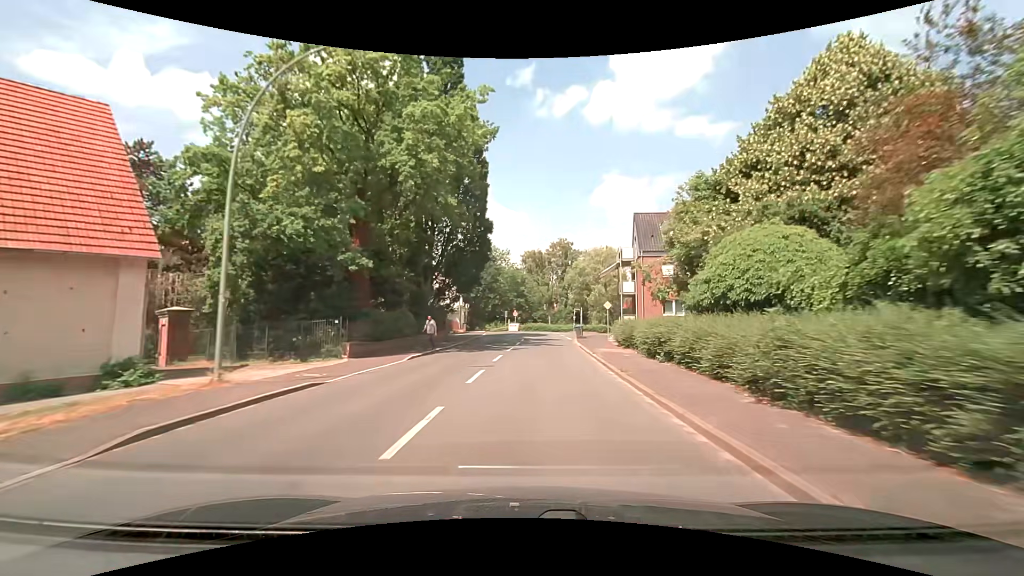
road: secondary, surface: asphalt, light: Day
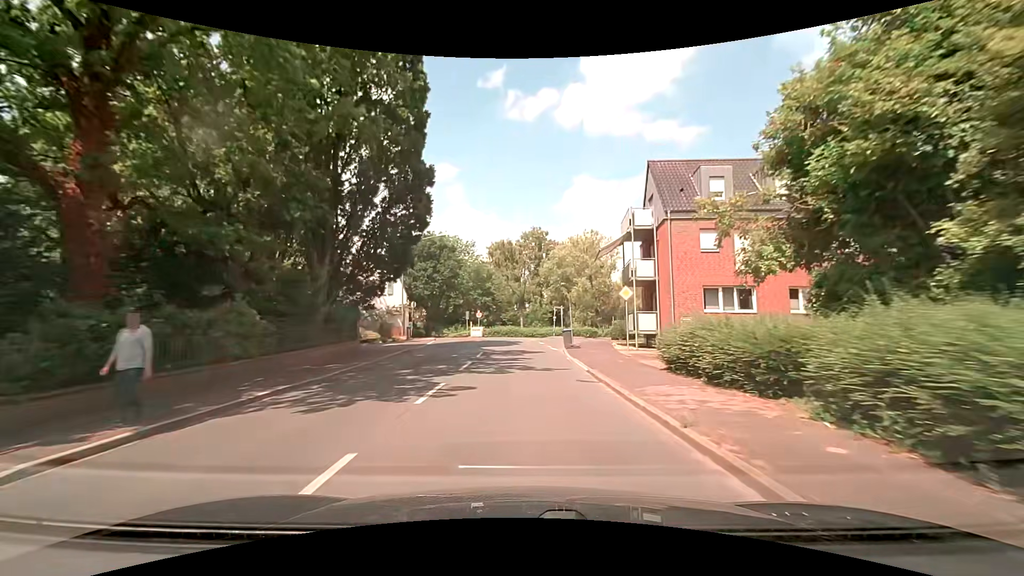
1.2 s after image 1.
(+0.7, +15.2) m; +4°
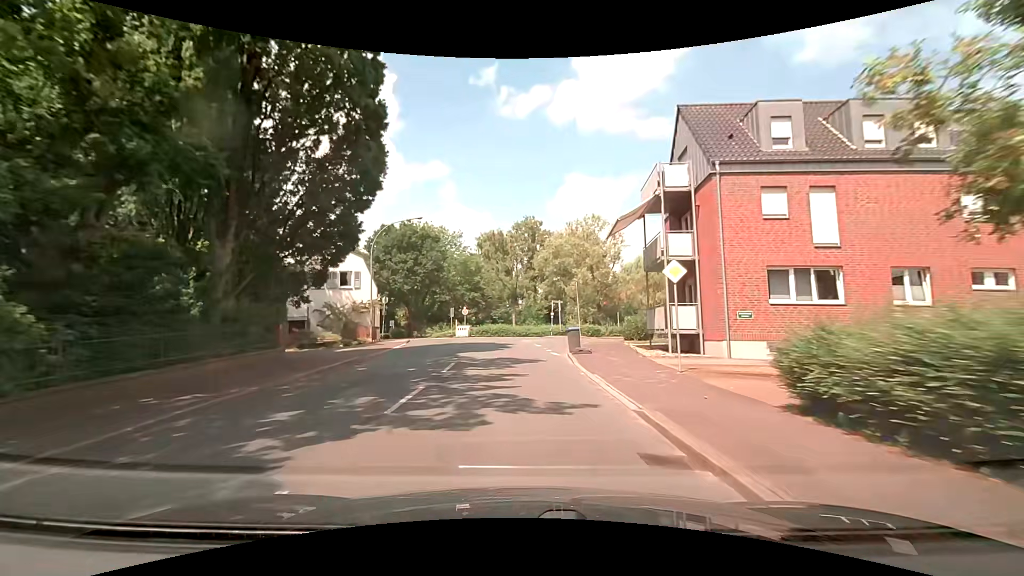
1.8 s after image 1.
(0.0, +7.4) m; +1°
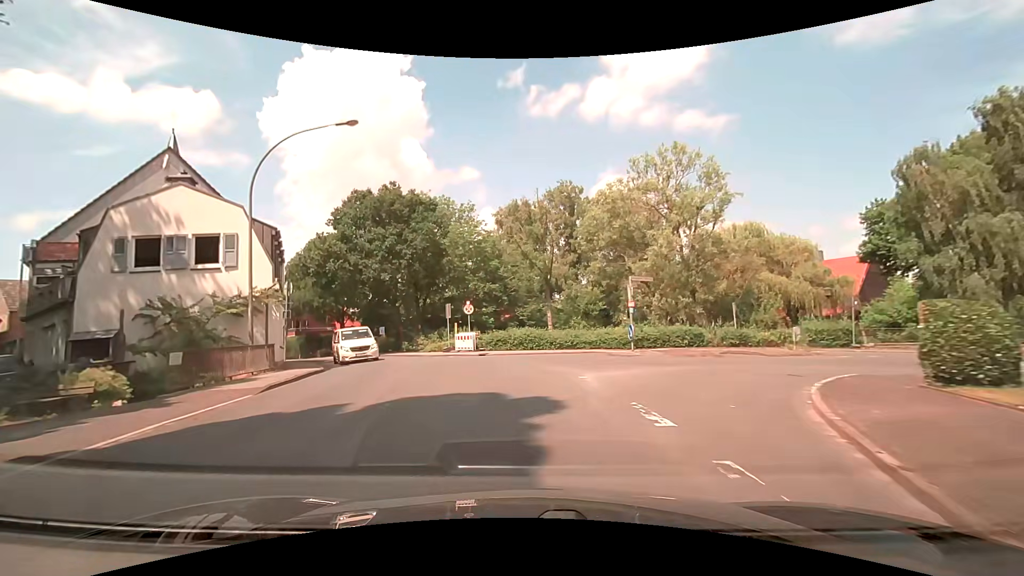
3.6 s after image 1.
(-0.3, +21.2) m; -3°
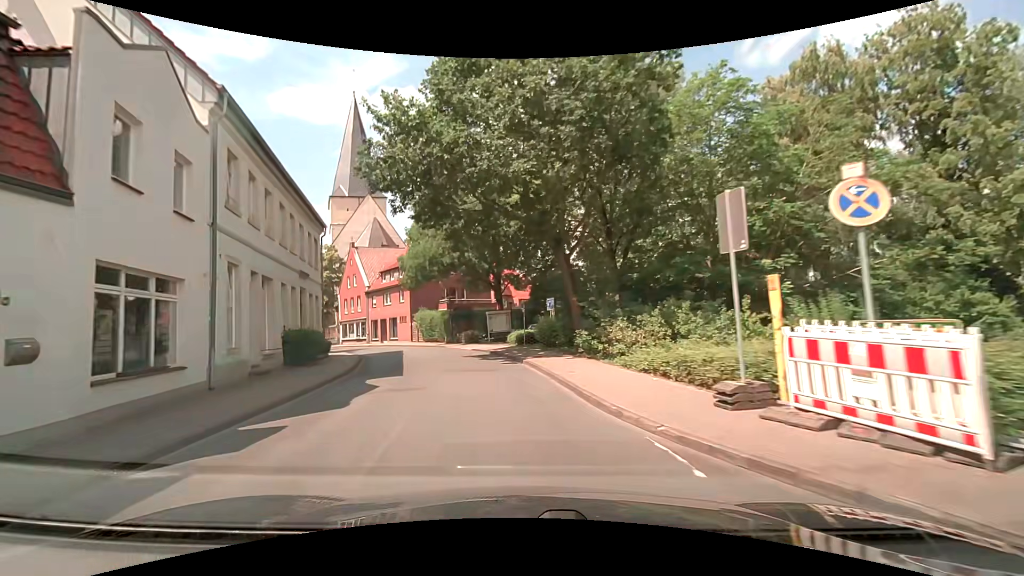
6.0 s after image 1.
(-4.5, +25.0) m; -22°
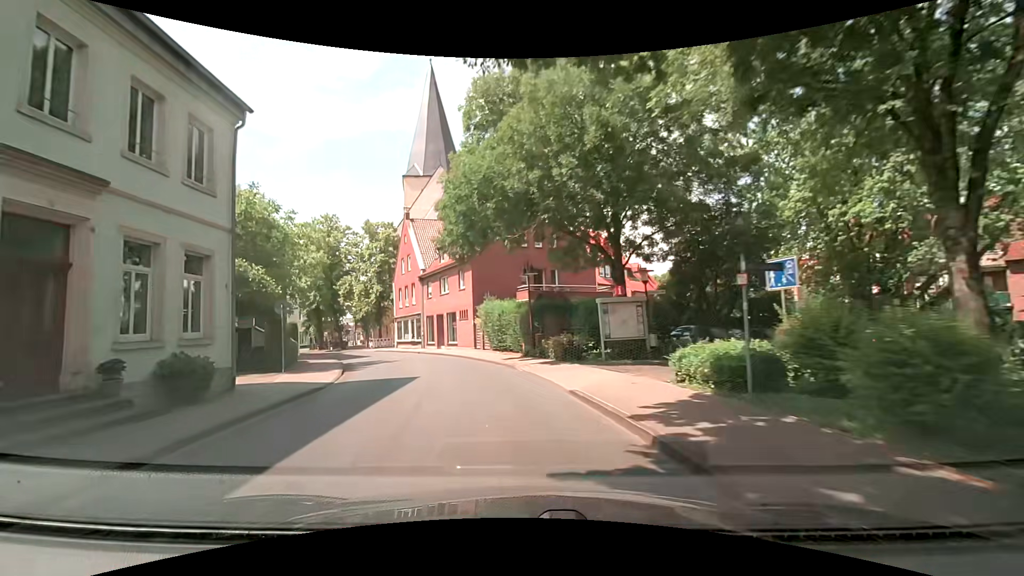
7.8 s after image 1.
(-2.0, +18.5) m; -12°
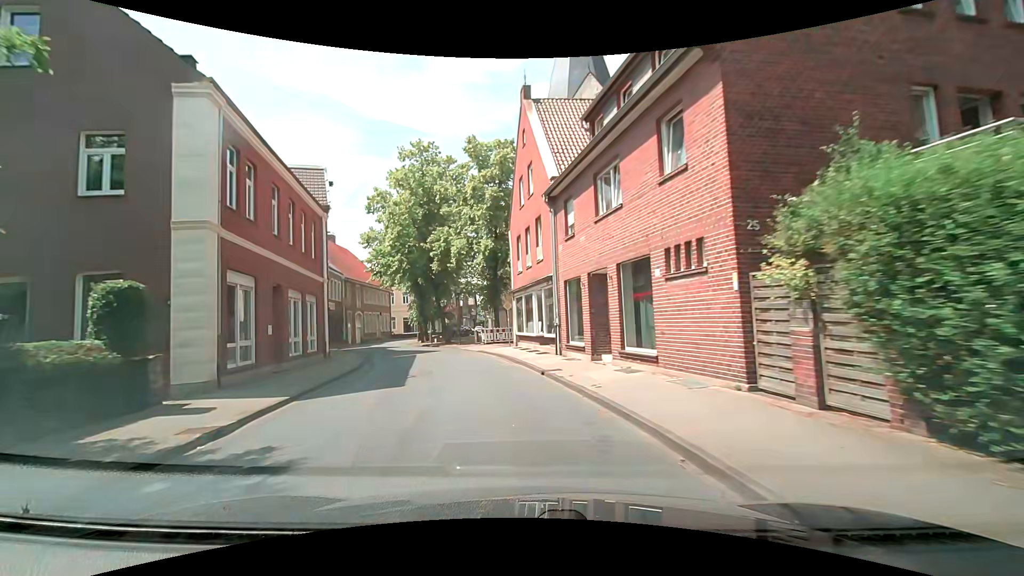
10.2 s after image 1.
(-3.4, +24.3) m; -16°
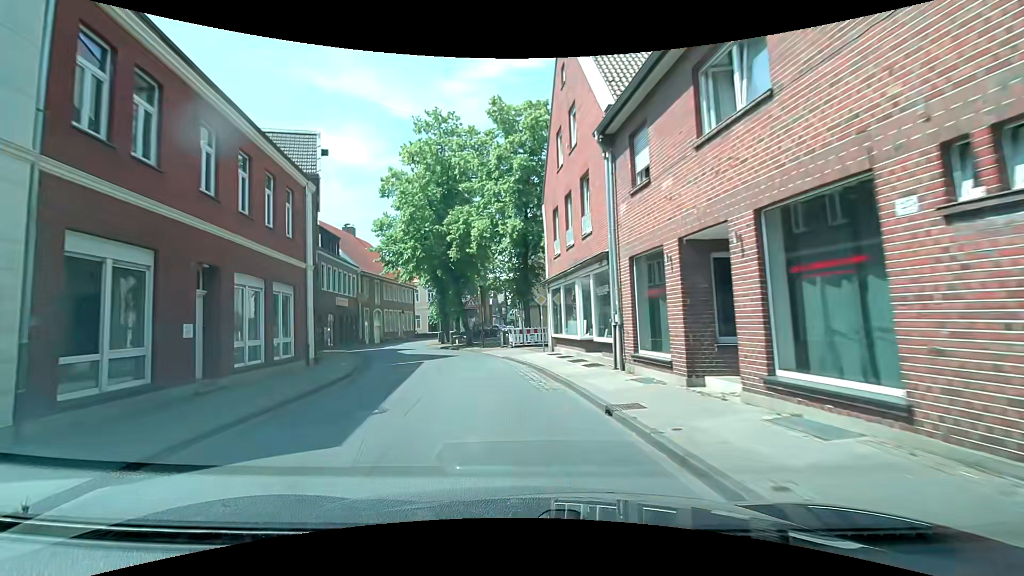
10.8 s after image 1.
(-0.2, +6.1) m; -3°
(-1, +10) (-3, +20) (-6, +29) (-9, +39) (-11, +48) (-12, +58) (-9, +68) (-6, +78) (-5, +87) (-4, +97) m
